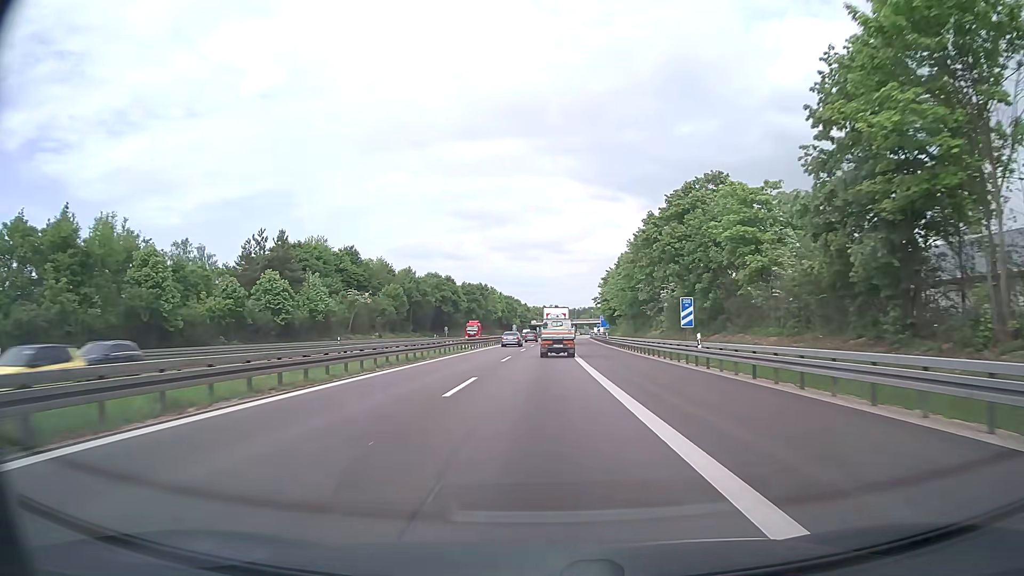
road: motorway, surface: asphalt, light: Day
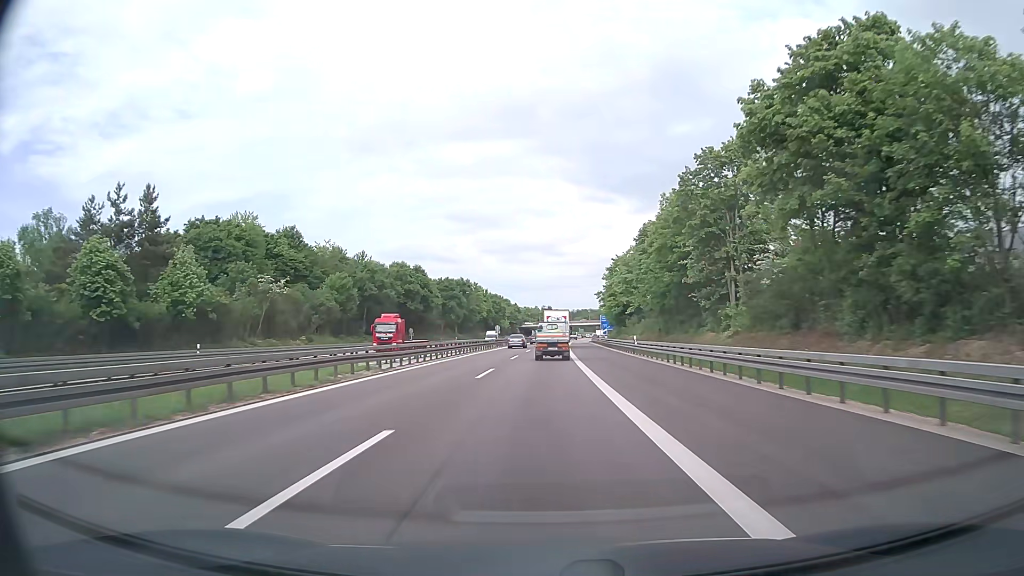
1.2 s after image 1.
(+0.2, +29.0) m; +1°
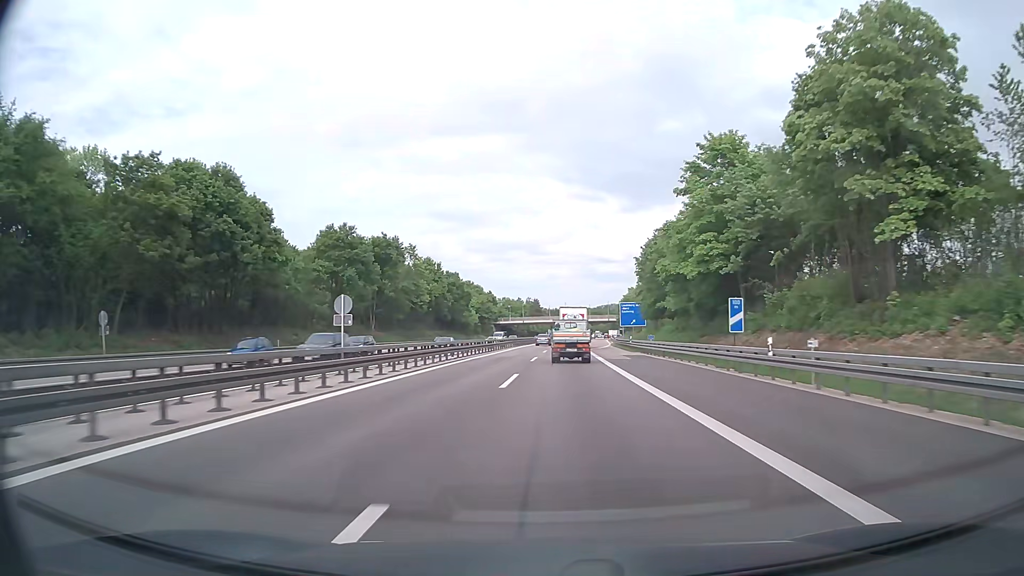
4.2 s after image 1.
(+0.2, +76.6) m; +1°
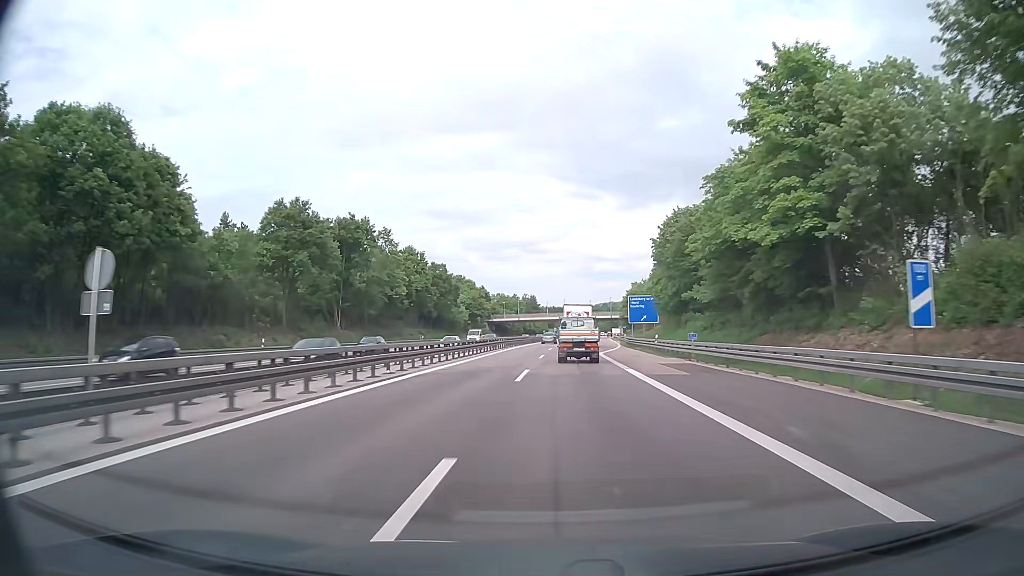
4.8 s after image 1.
(+0.1, +16.0) m; 0°
(0, +10) (0, +20) (0, +30) (0, +40) (0, +50) (0, +60) (0, +70) (+1, +80) (+1, +90) (+2, +100) m
